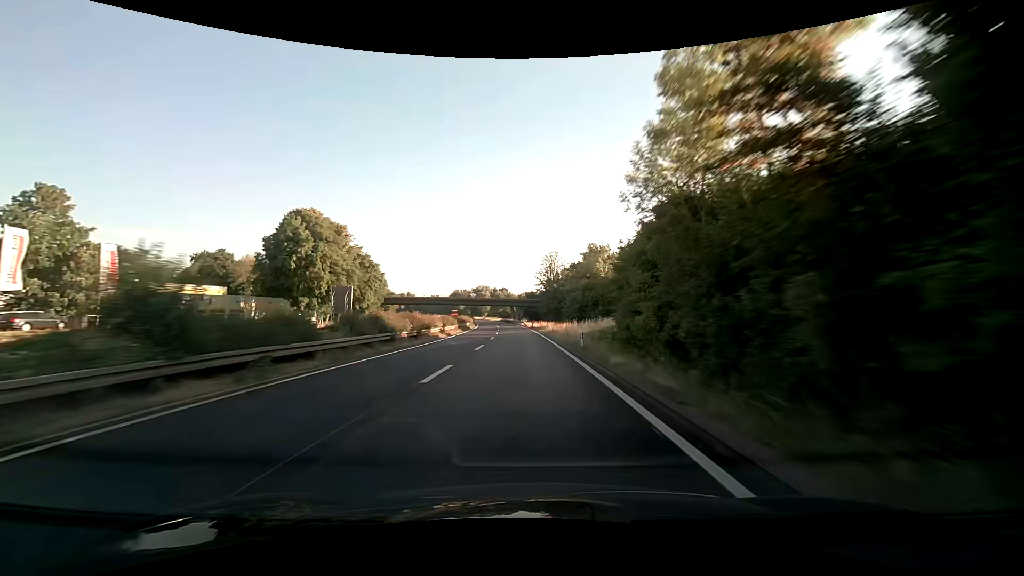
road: trunk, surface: asphalt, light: Day
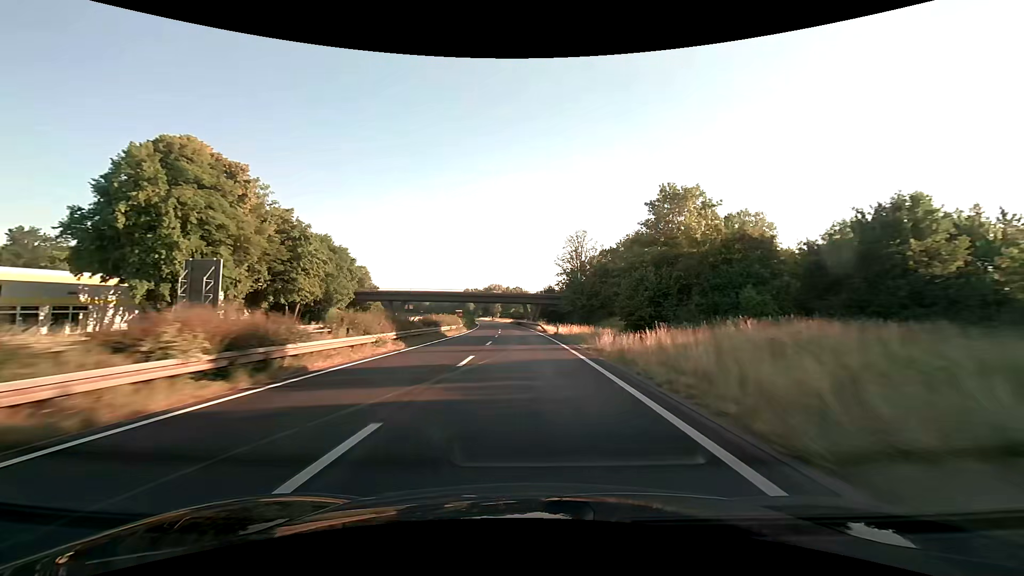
(-0.6, +32.6) m; -2°
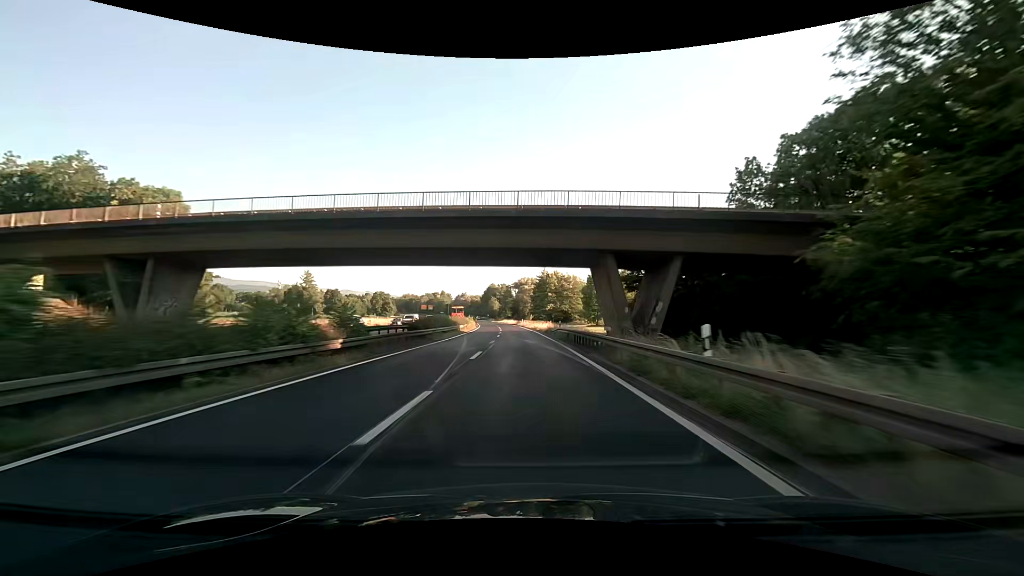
(-2.8, +81.0) m; -4°
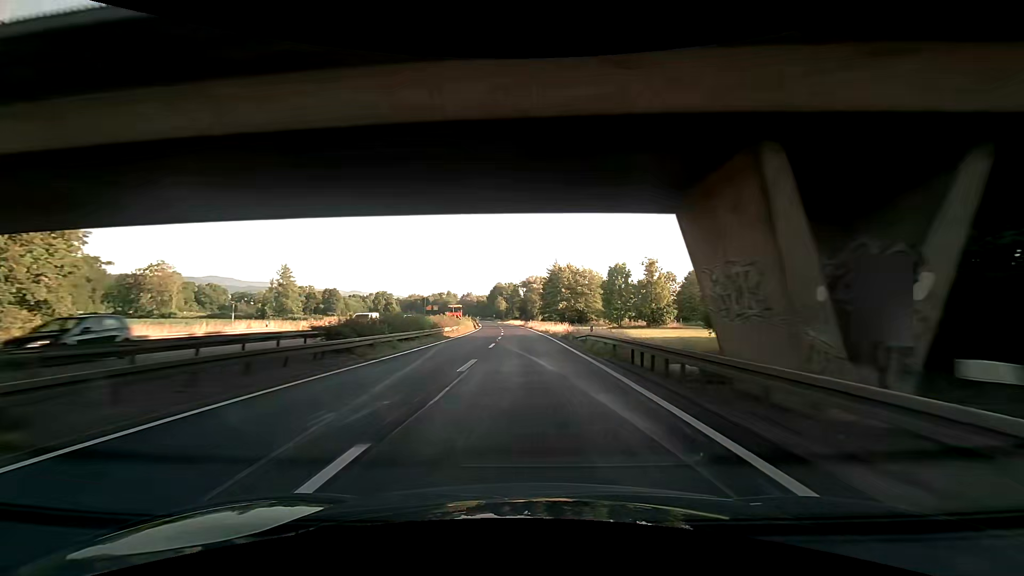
(-0.1, +16.1) m; -1°
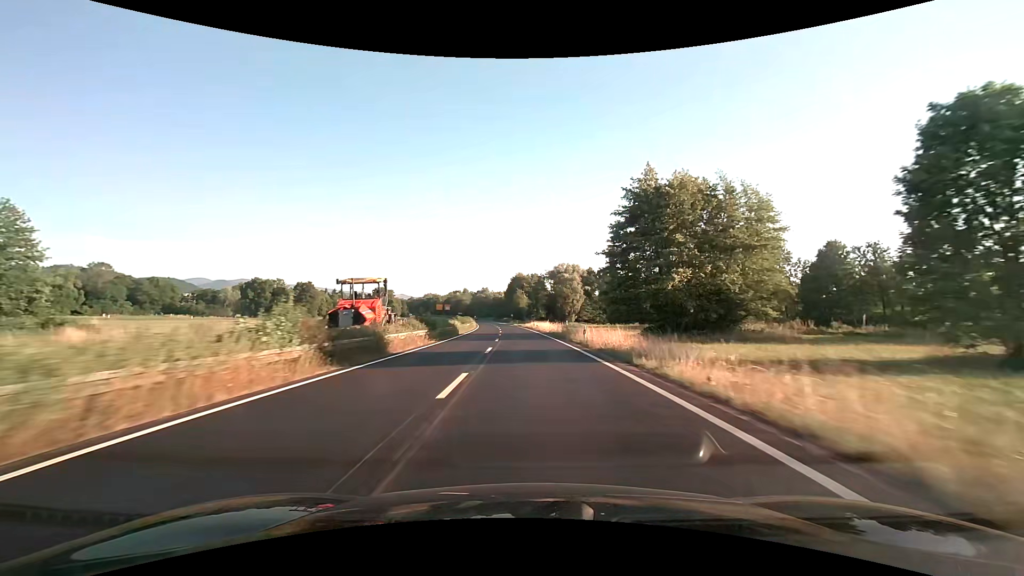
(-1.6, +63.9) m; -3°
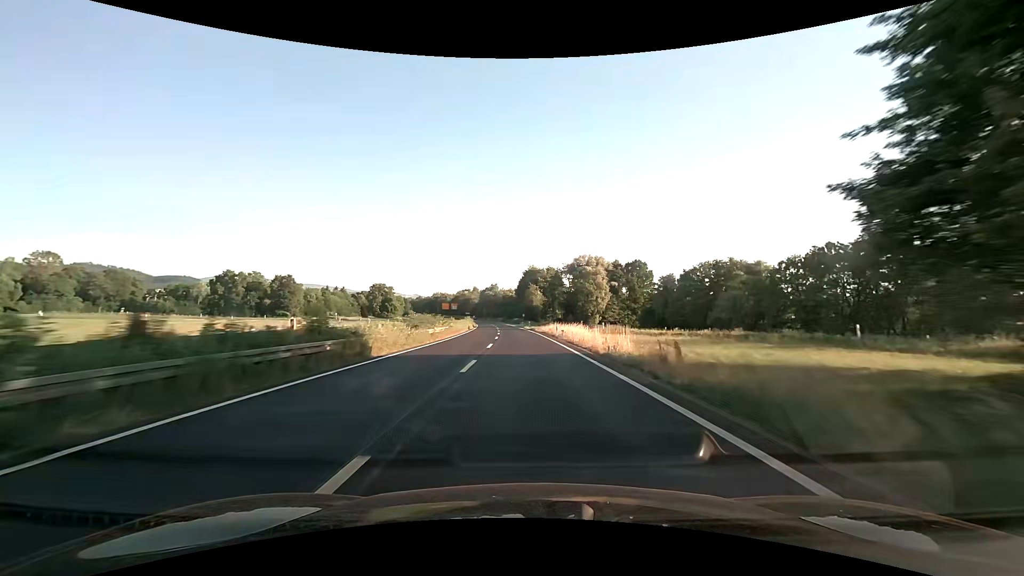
(-0.4, +31.7) m; -1°
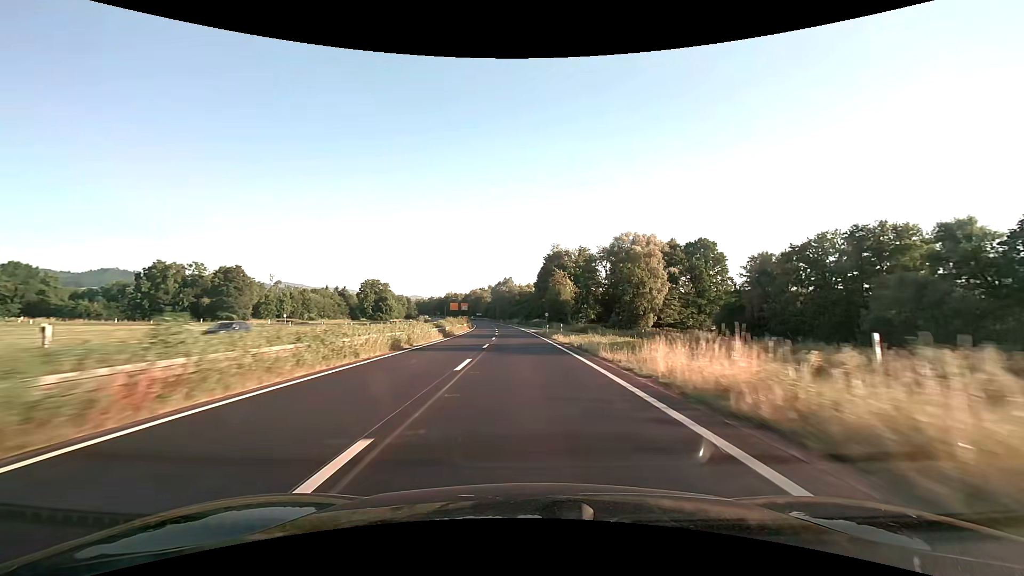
(-1.0, +47.3) m; -2°
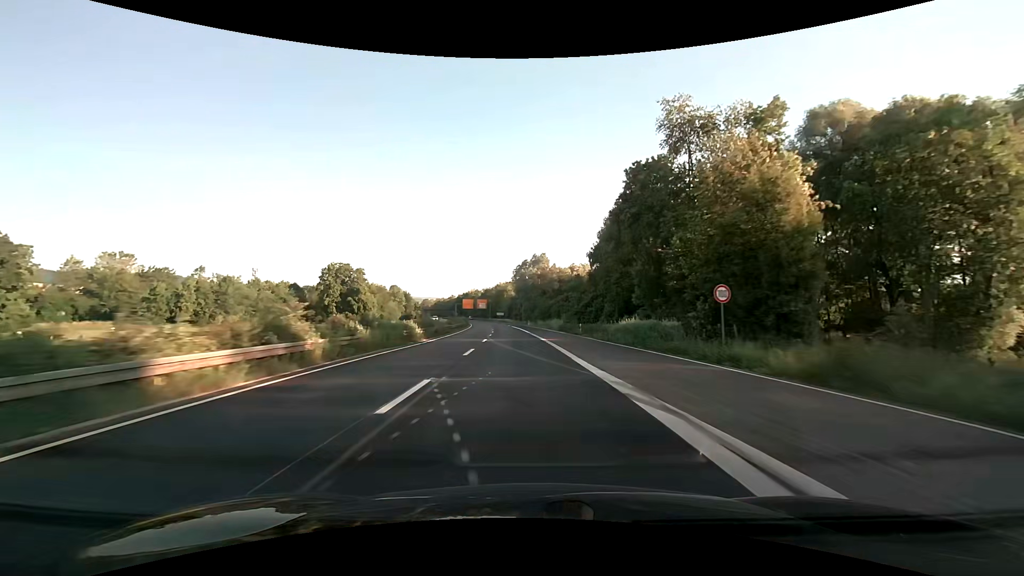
(-2.7, +78.5) m; -4°
(0, +10) (0, +20) (-1, +30) (-1, +40) (-1, +50) (-2, +60) (-3, +70) (-4, +80) (-4, +90) (-5, +100) m
